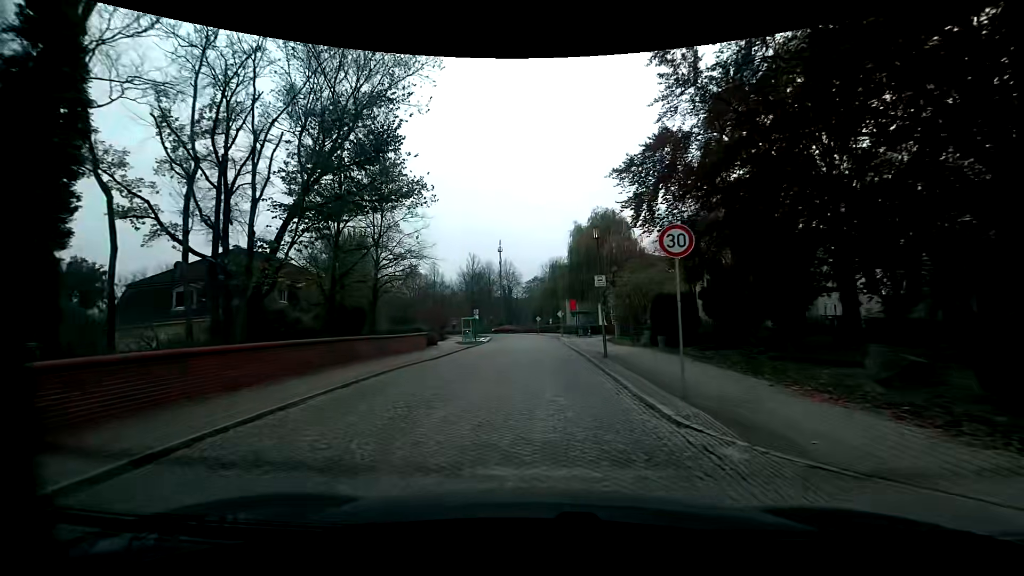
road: residential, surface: sett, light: Day
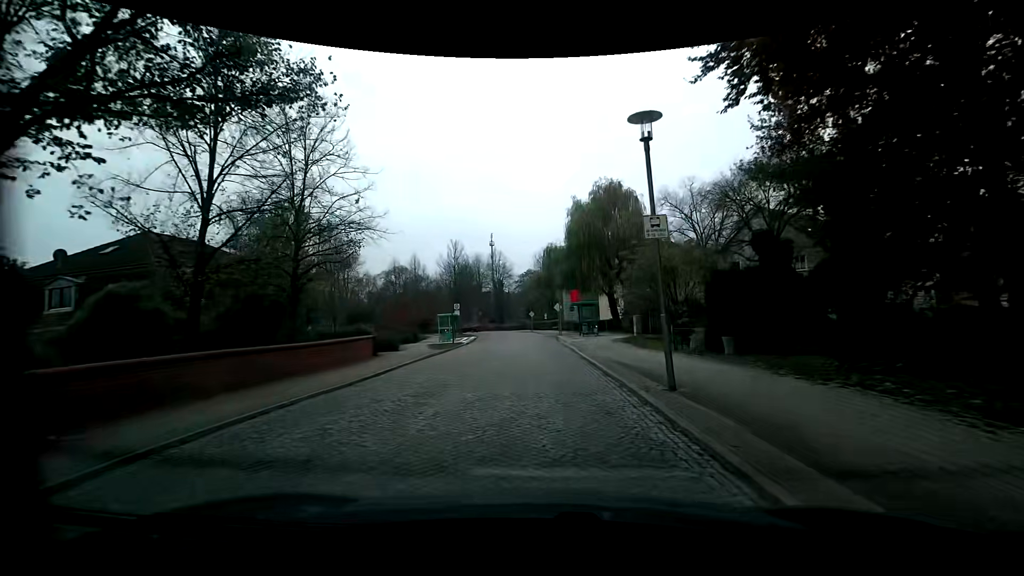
(-0.2, +9.8) m; 0°
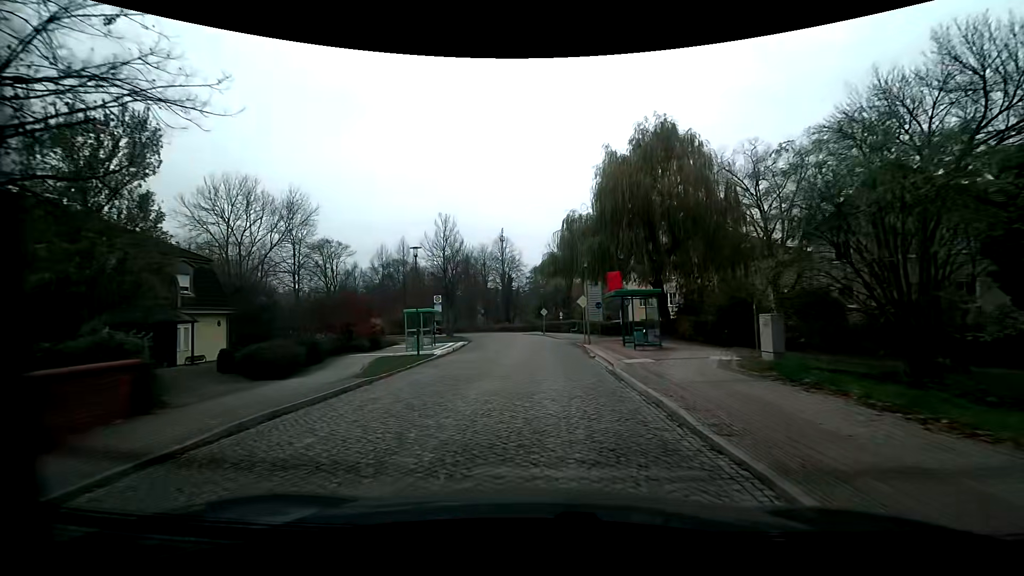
(-0.5, +14.8) m; -3°
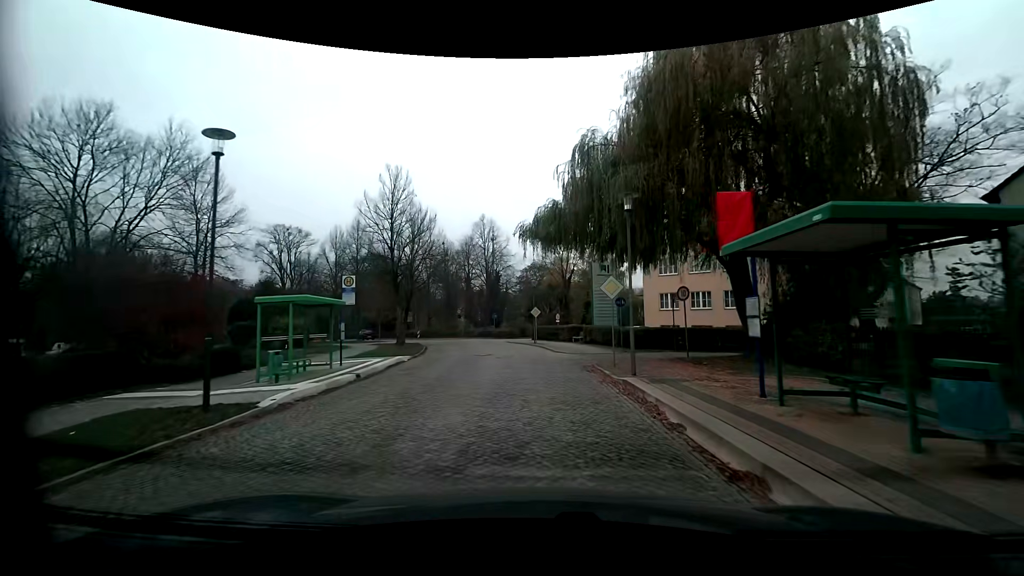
(+0.3, +15.2) m; +1°
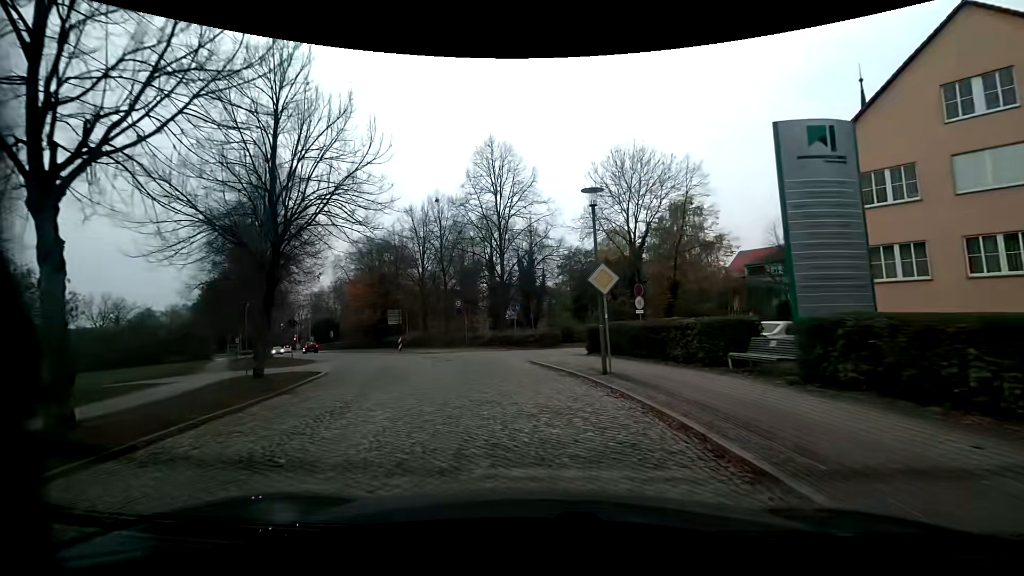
(-0.4, +25.4) m; -6°
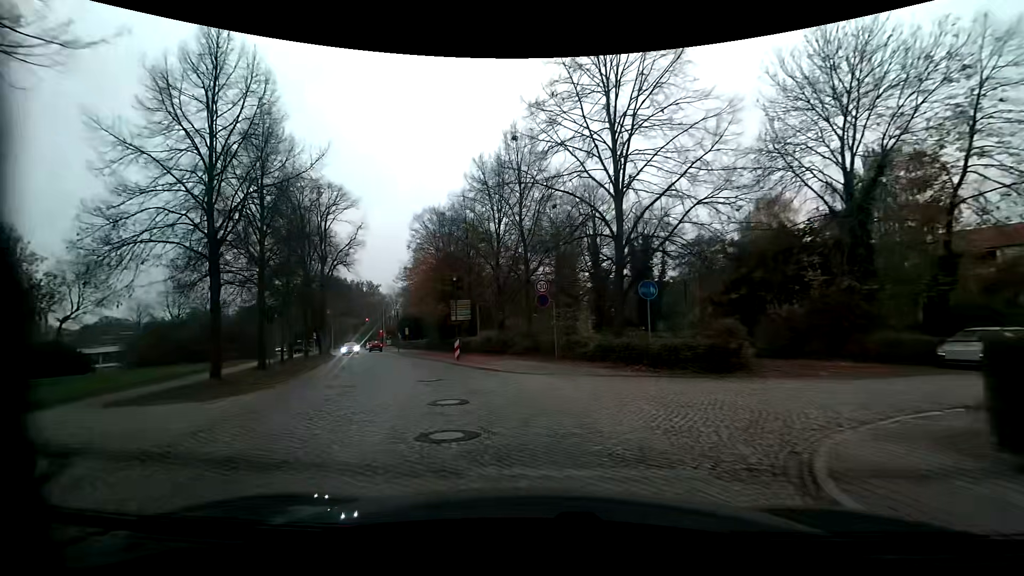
(-1.0, +14.9) m; -11°
(-1, +10) (-3, +20) (-7, +29) (-11, +38) (-14, +48) (-17, +57) (-20, +67) (-24, +76) (-27, +85) (-30, +95) m
